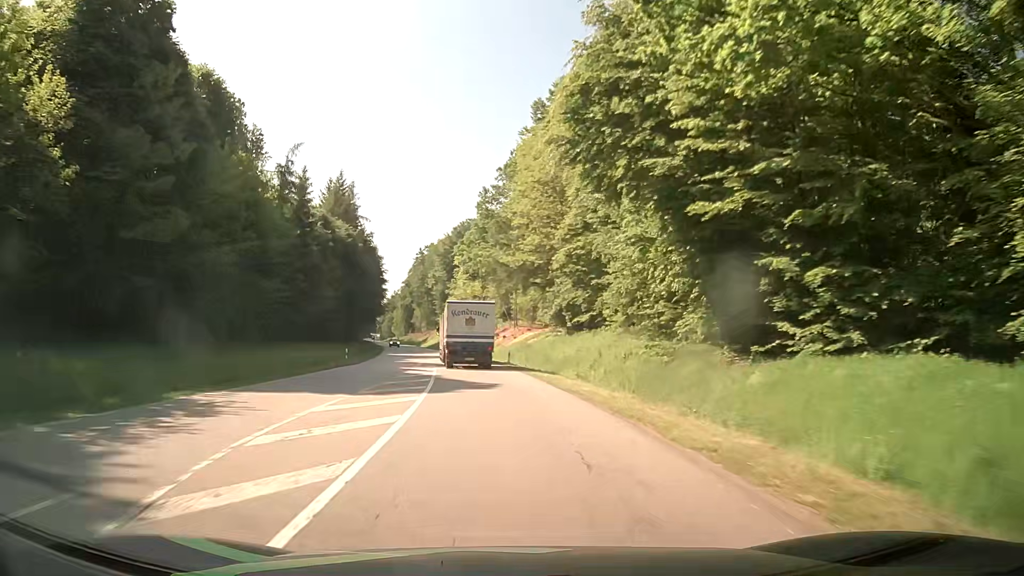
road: secondary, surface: asphalt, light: Day
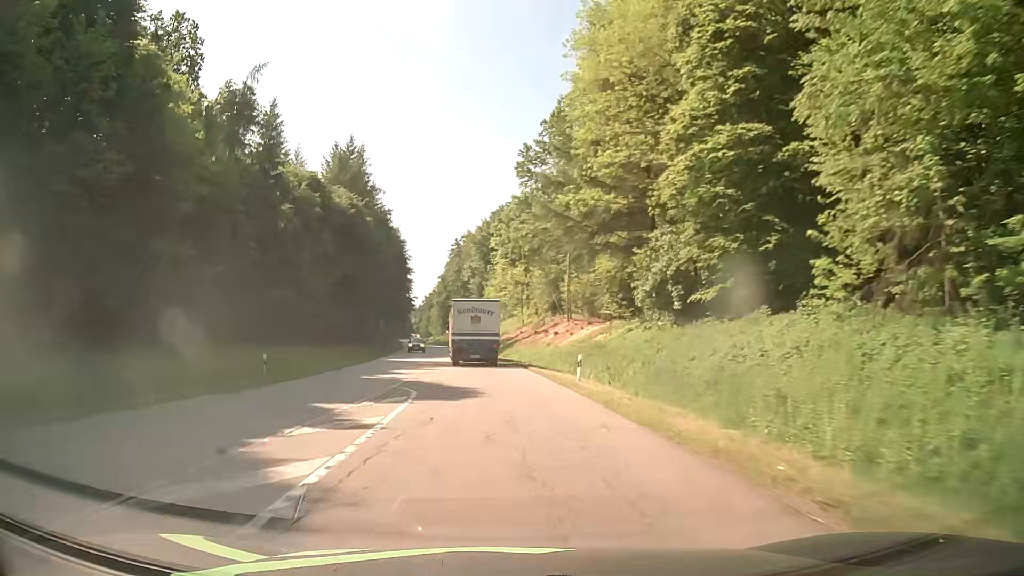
(-0.6, +23.2) m; -3°
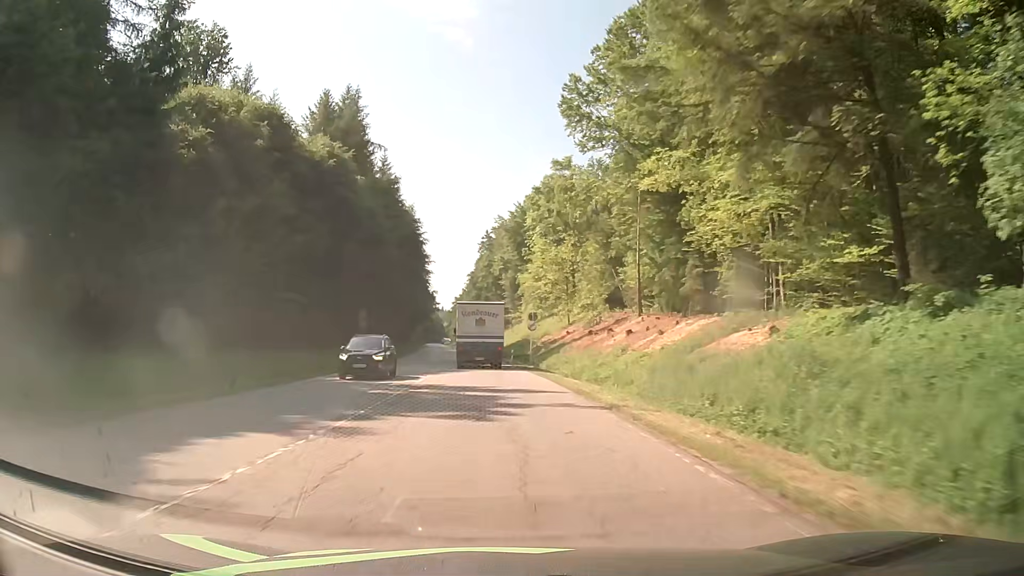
(-0.7, +23.5) m; -3°
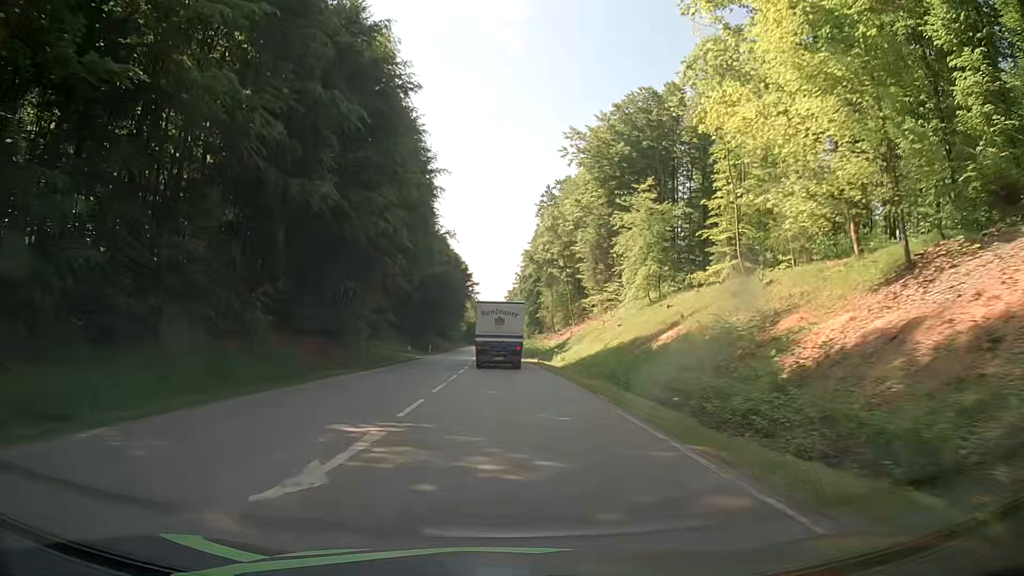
(-3.2, +59.3) m; -5°
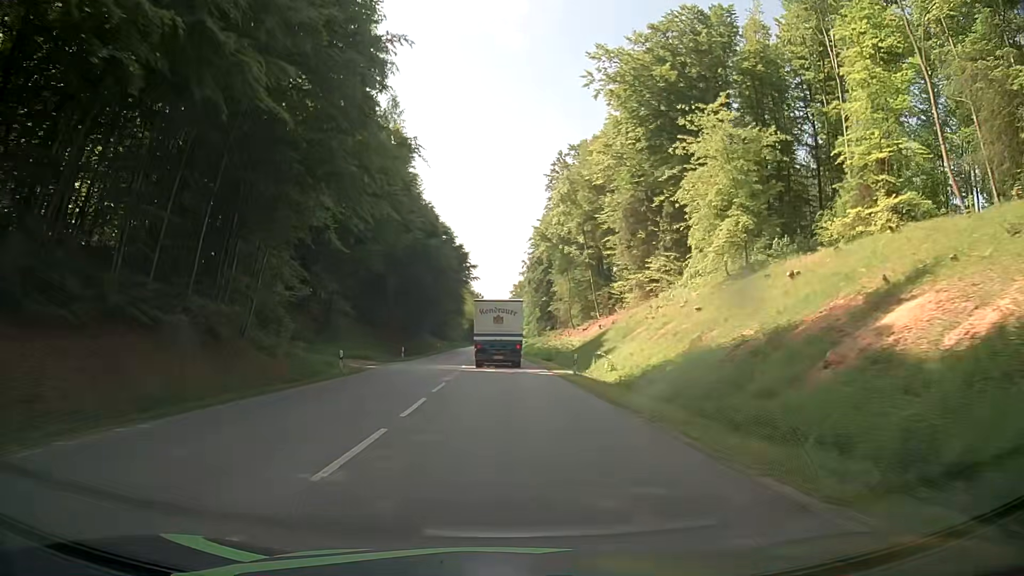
(-0.2, +23.7) m; -1°
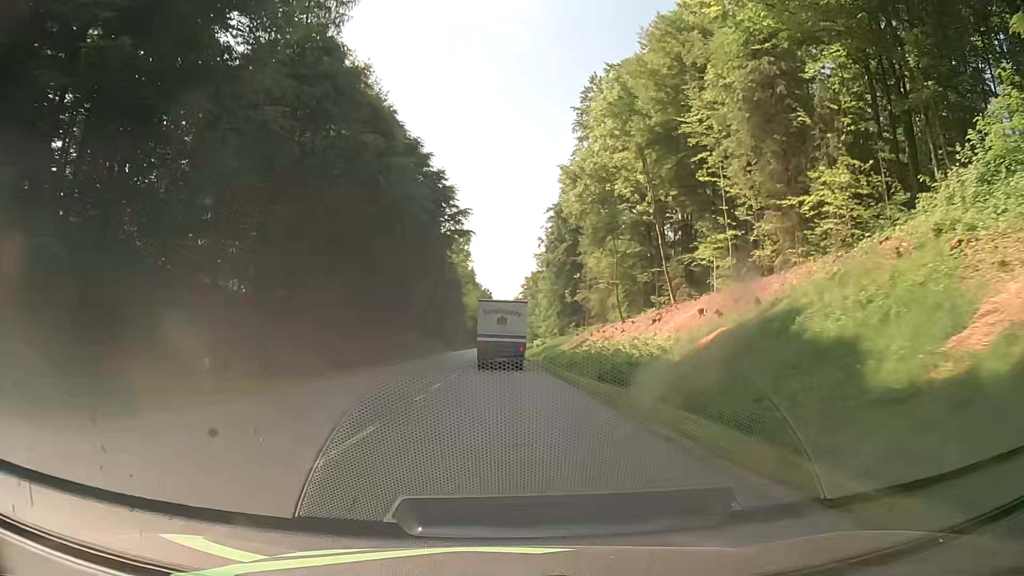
(-0.2, +35.4) m; -1°
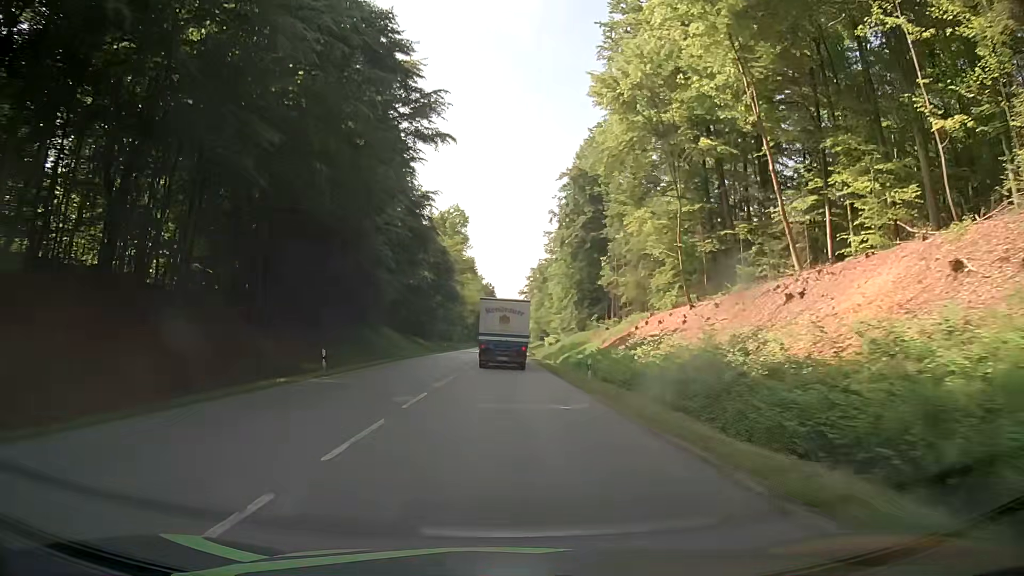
(-0.1, +23.4) m; 0°
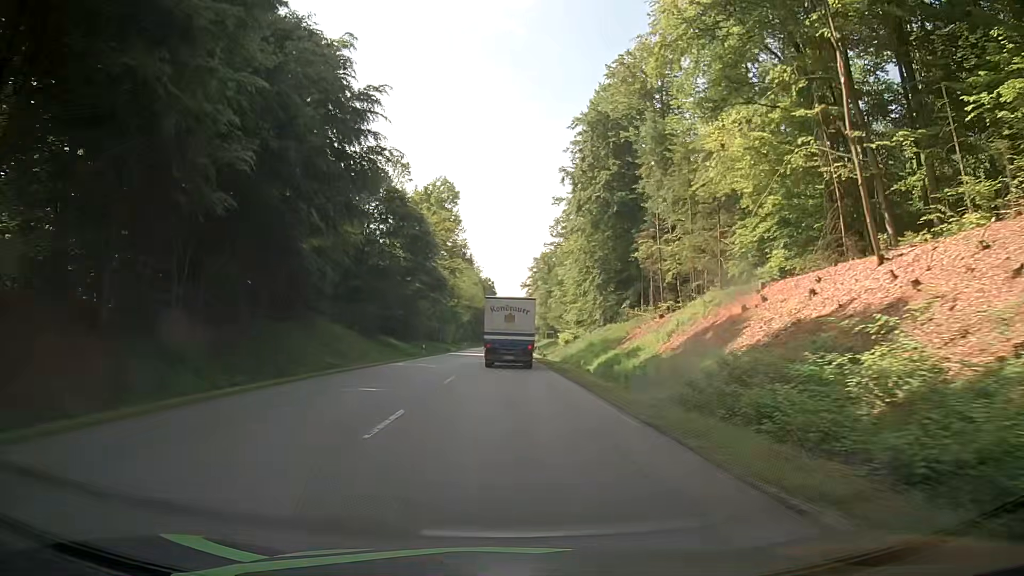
(-0.1, +23.3) m; 0°
(0, +10) (0, +20) (0, +30) (0, +40) (0, +50) (0, +60) (0, +70) (0, +80) (0, +90) (0, +100) m
